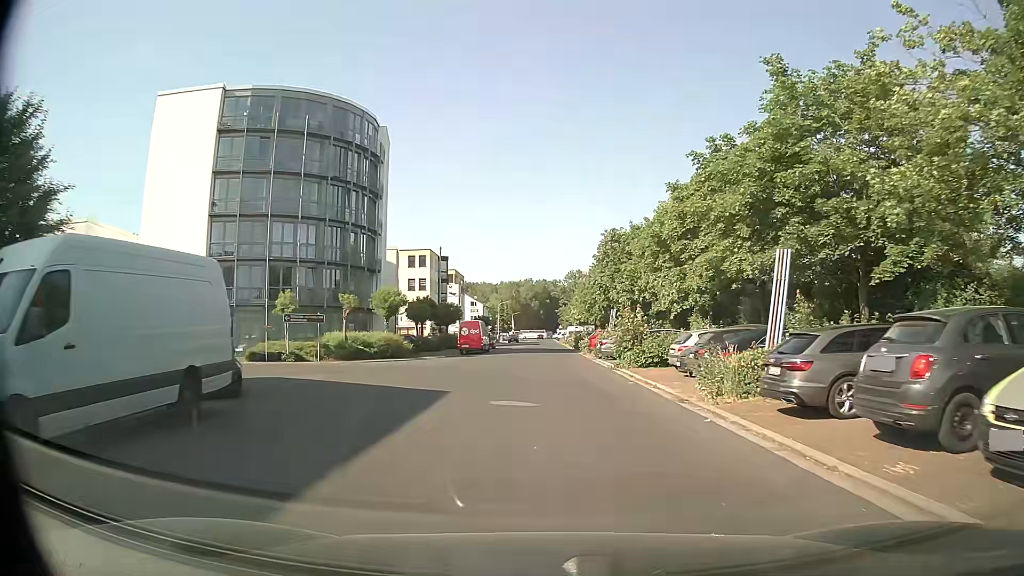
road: unclassified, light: Day
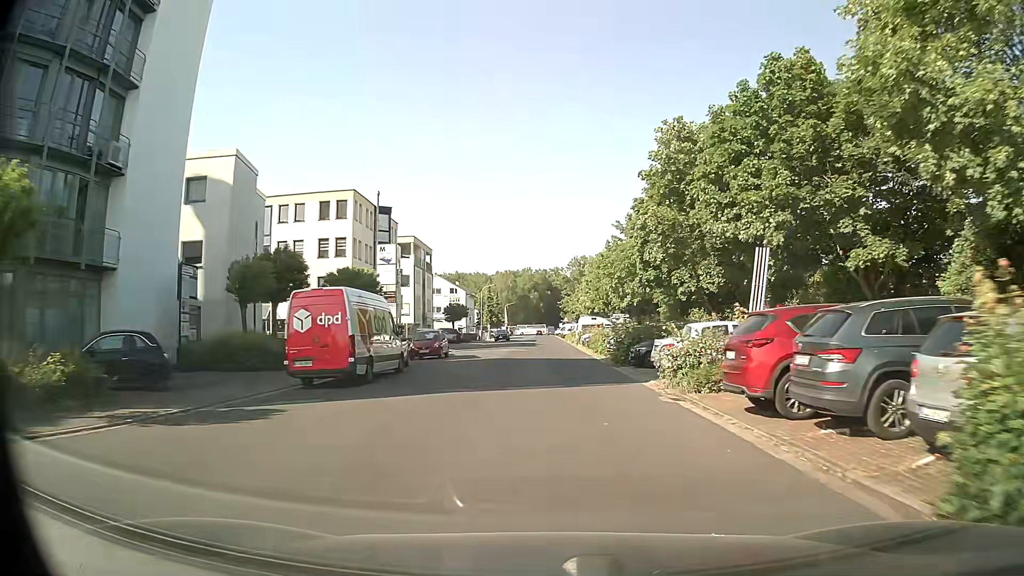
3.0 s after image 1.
(0.0, +35.0) m; 0°
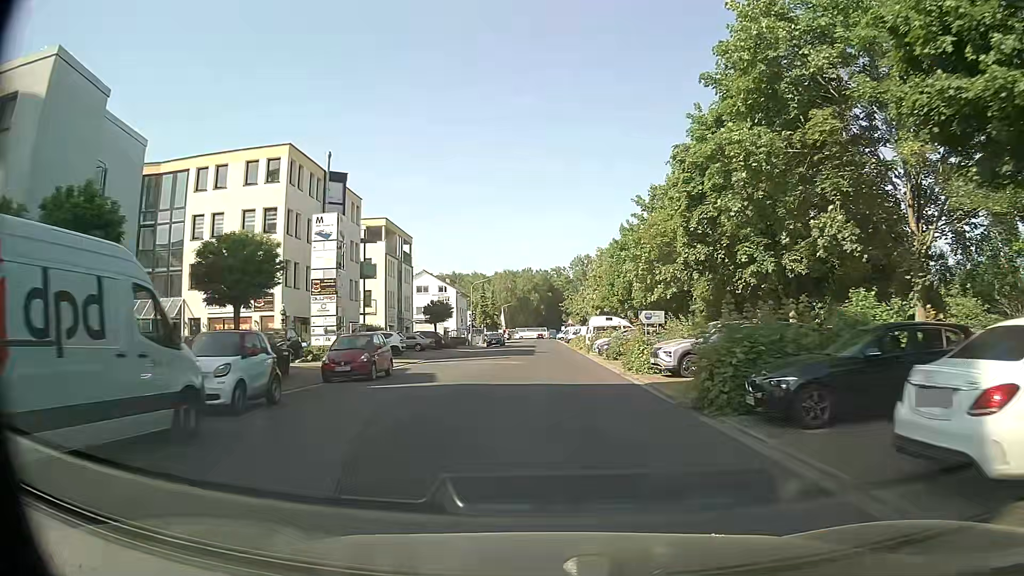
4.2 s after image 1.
(-0.1, +14.2) m; 0°
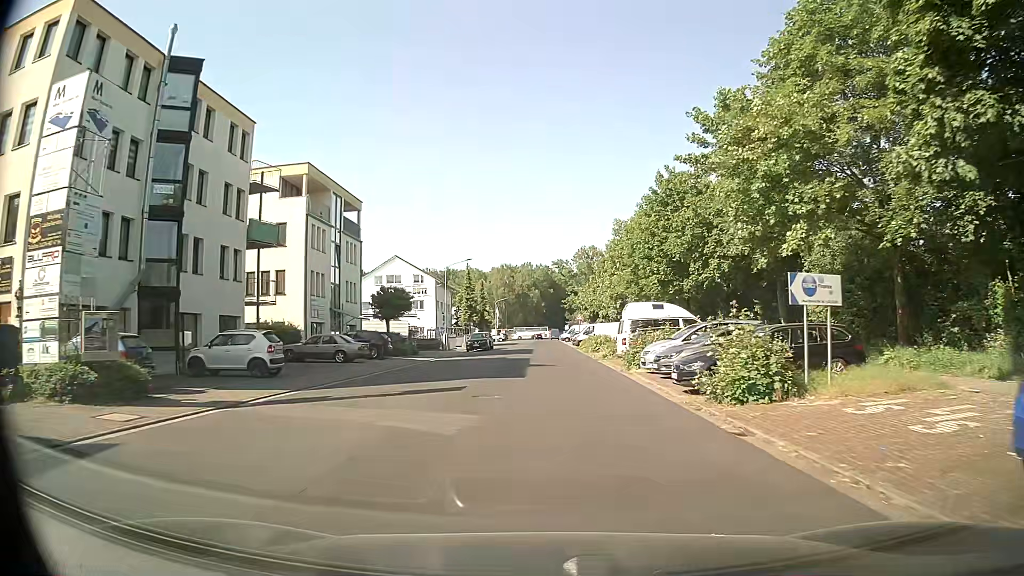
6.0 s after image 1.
(-0.3, +21.4) m; -1°
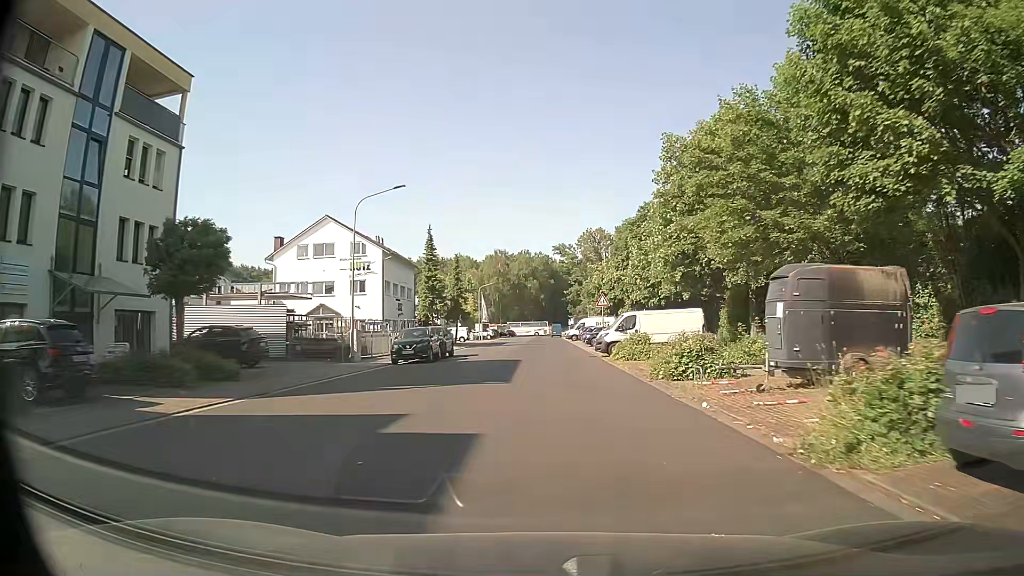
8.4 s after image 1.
(+0.3, +28.4) m; +1°
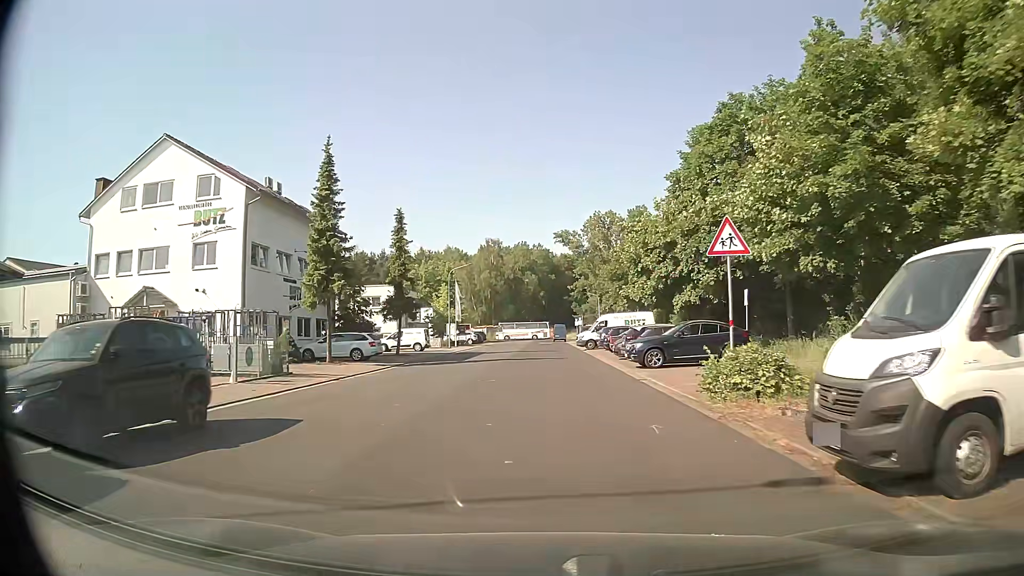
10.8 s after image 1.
(0.0, +28.1) m; 0°
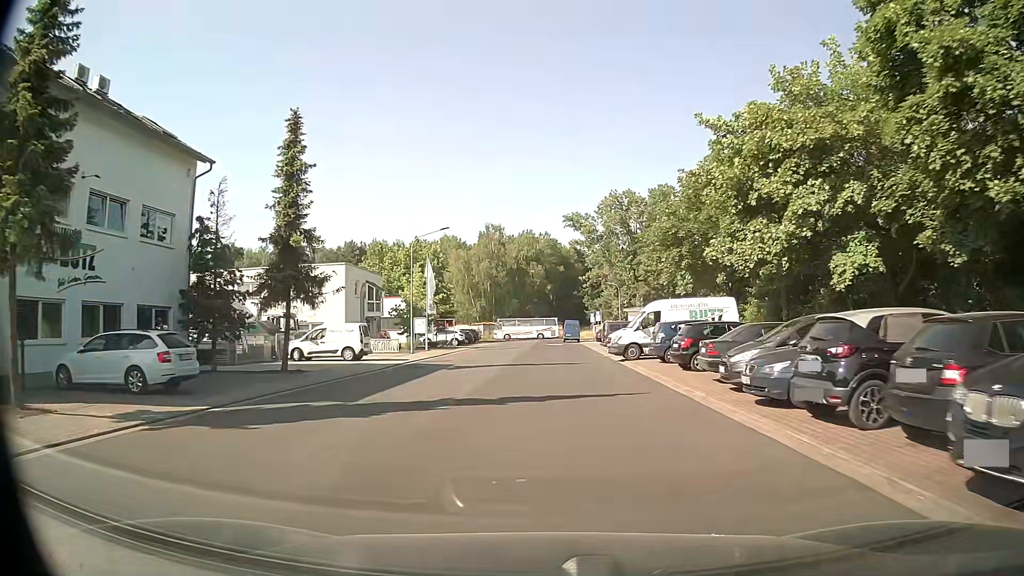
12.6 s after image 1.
(-0.2, +20.4) m; -1°
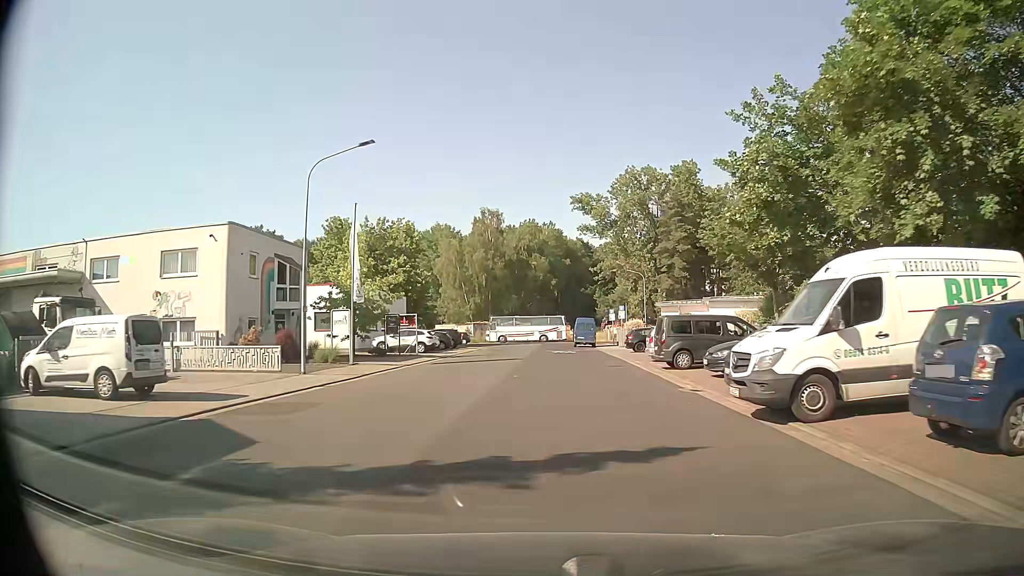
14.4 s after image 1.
(+0.1, +19.6) m; 0°
(0, +10) (0, +20) (0, +30) (0, +40) (0, +50) (0, +60) (-2, +70) (-9, +76) (-19, +79) (-29, +81) m
